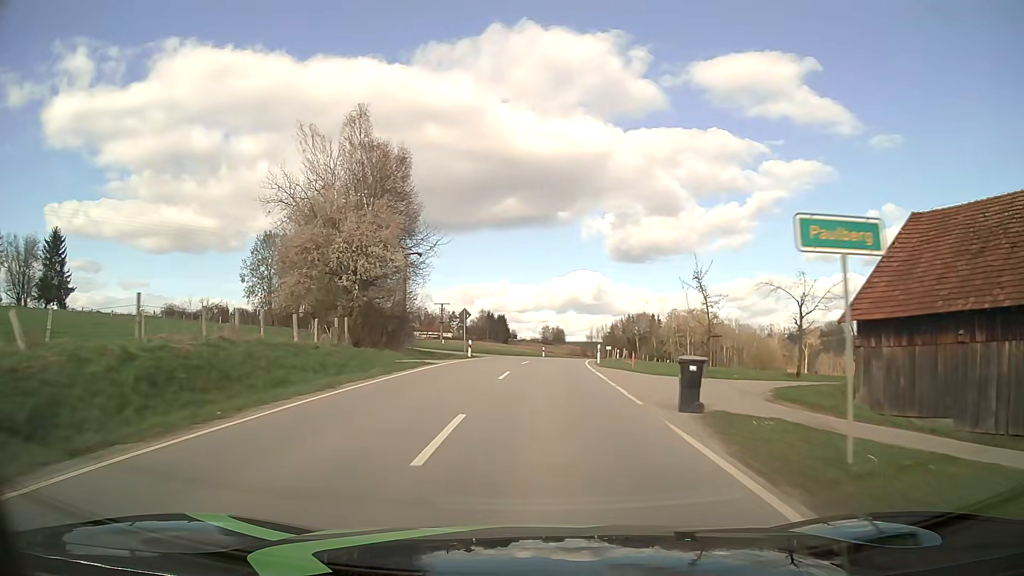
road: tertiary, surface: asphalt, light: Day
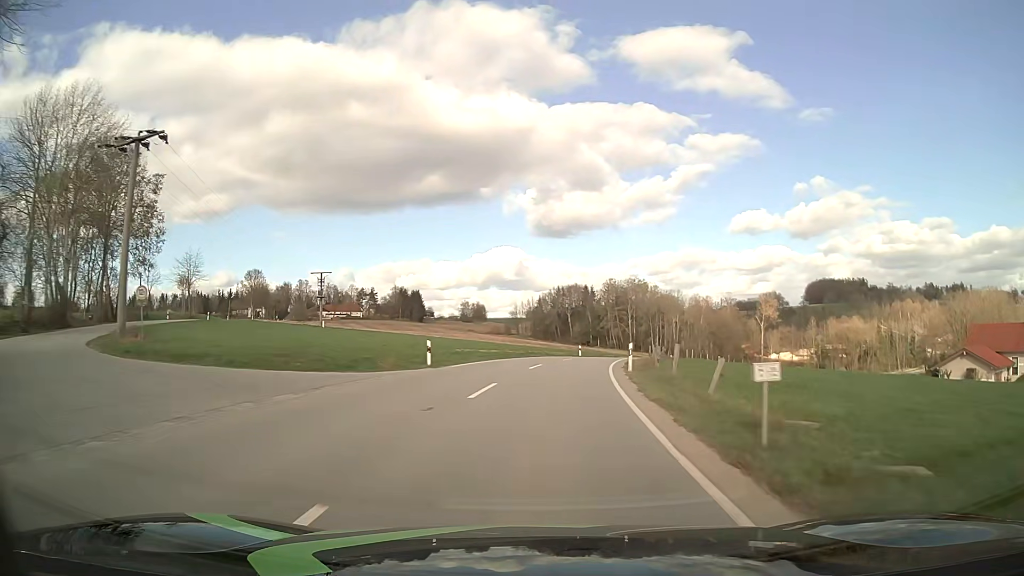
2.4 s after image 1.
(+1.8, +41.5) m; +6°
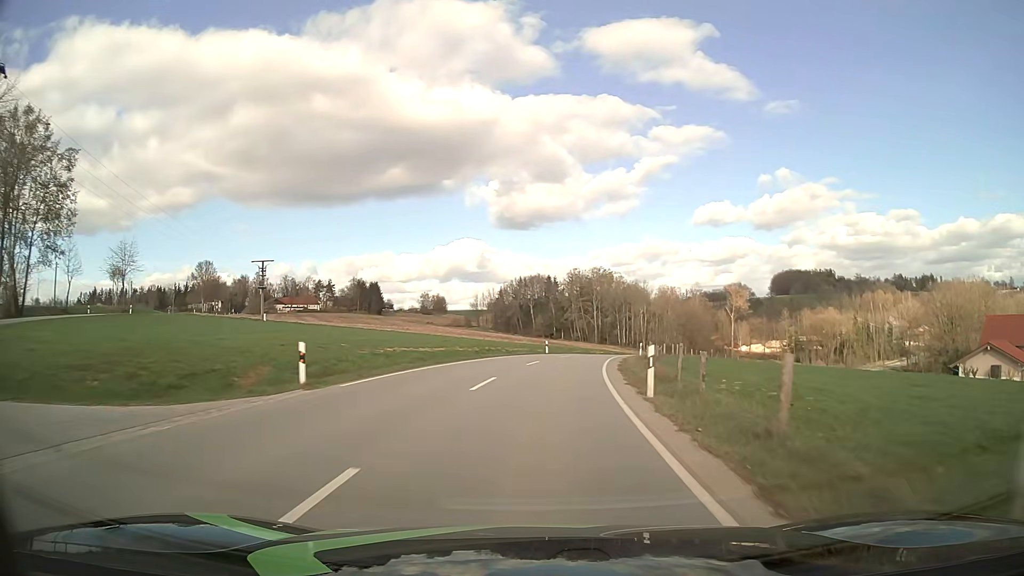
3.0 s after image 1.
(+0.3, +10.6) m; +3°
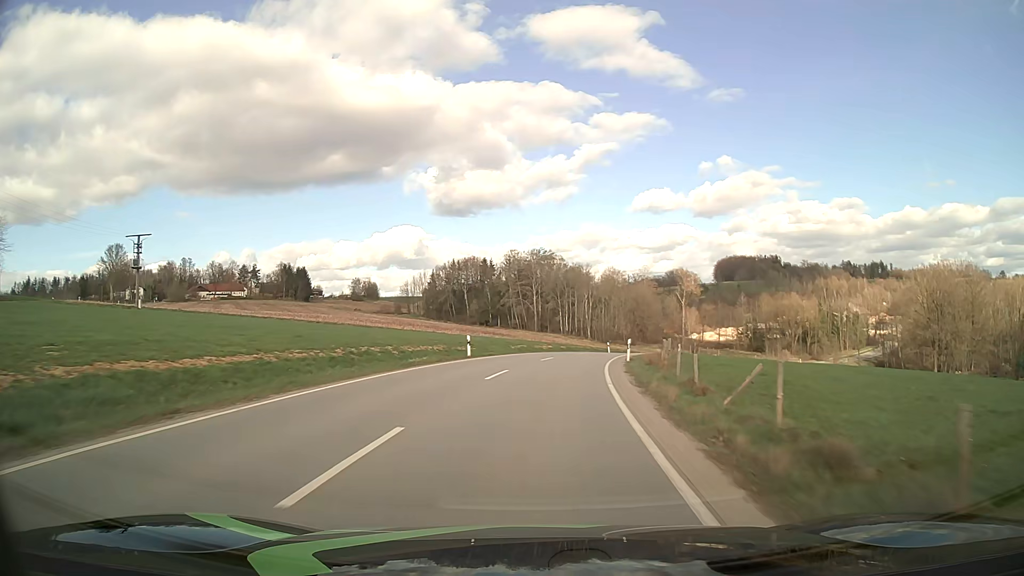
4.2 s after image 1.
(+1.0, +21.5) m; +5°
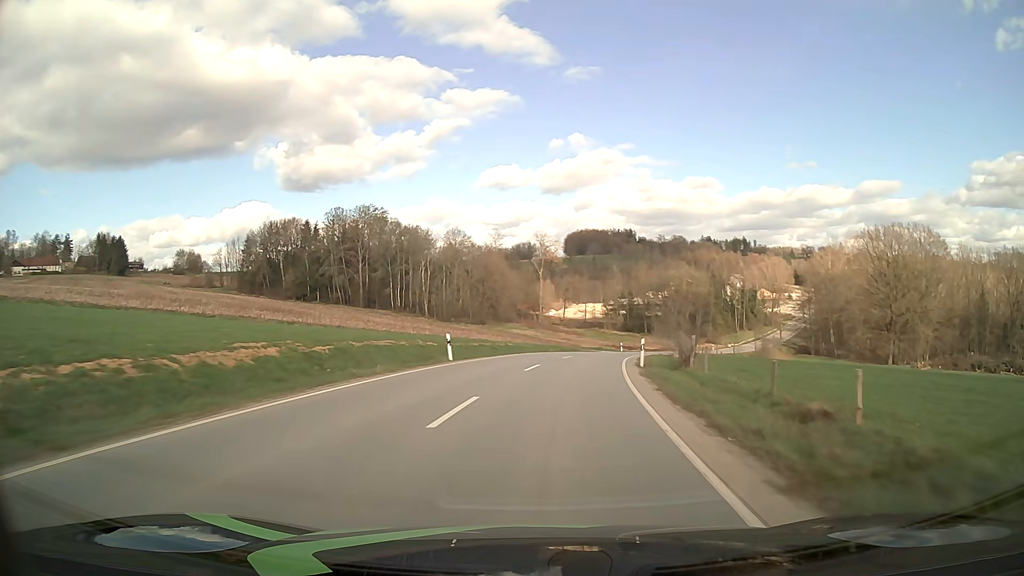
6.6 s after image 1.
(+4.5, +43.7) m; +13°
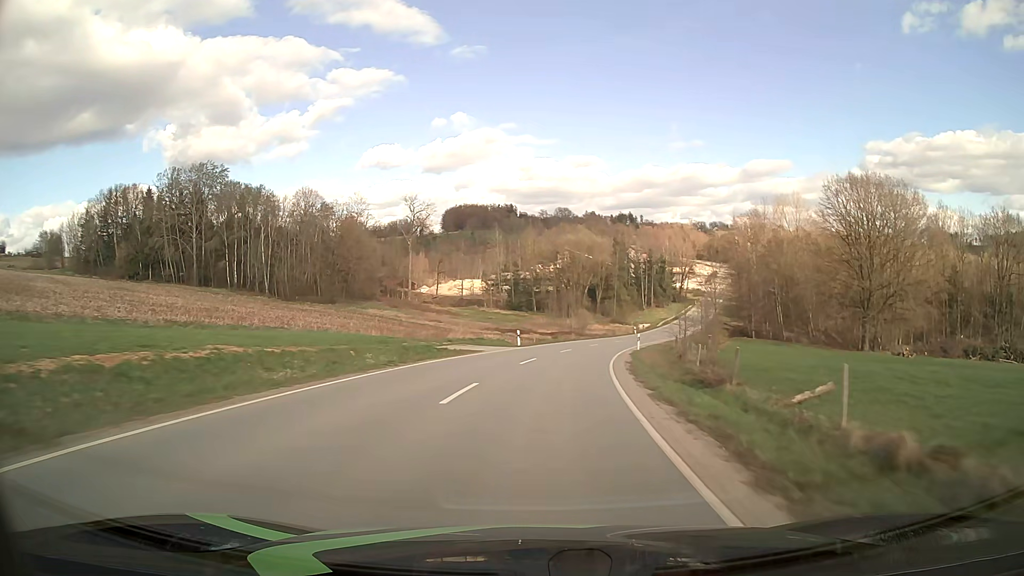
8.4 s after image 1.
(+3.1, +33.4) m; +10°
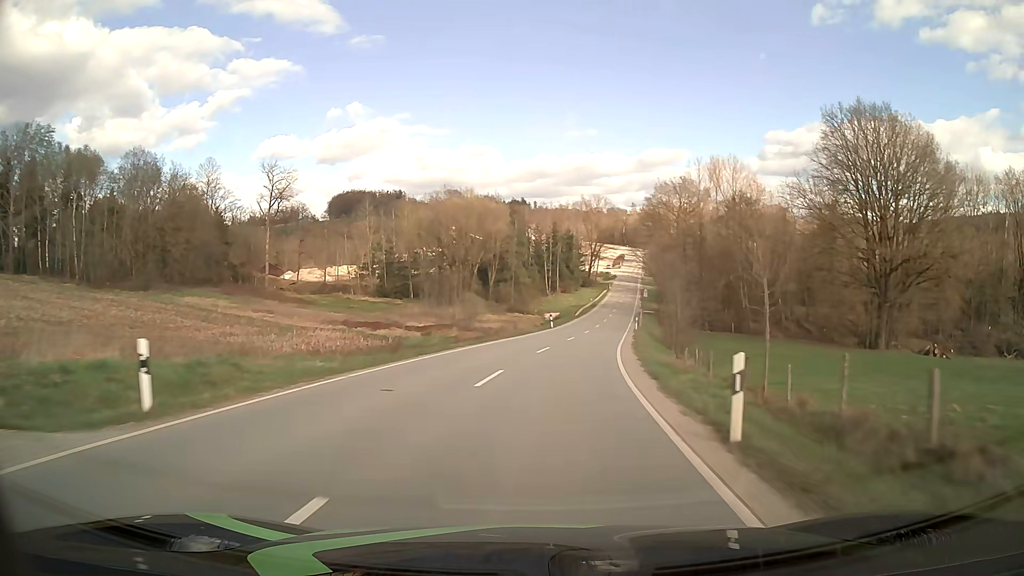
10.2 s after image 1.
(+2.7, +33.5) m; +9°
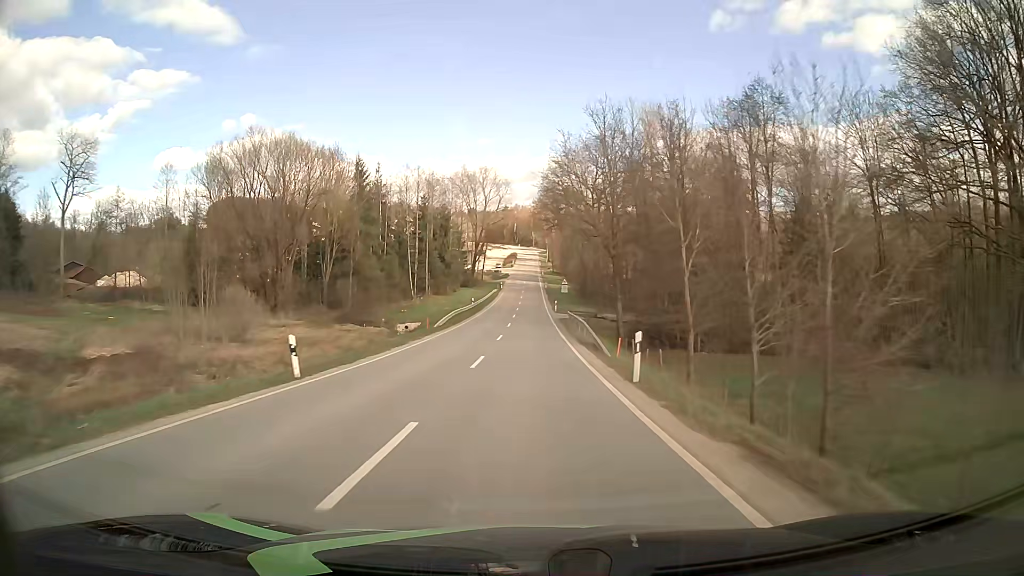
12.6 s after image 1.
(+4.3, +43.8) m; +10°
(0, +10) (0, +20) (0, +30) (0, +40) (0, +50) (0, +60) (0, +70) (0, +80) (0, +90) (0, +100) m
